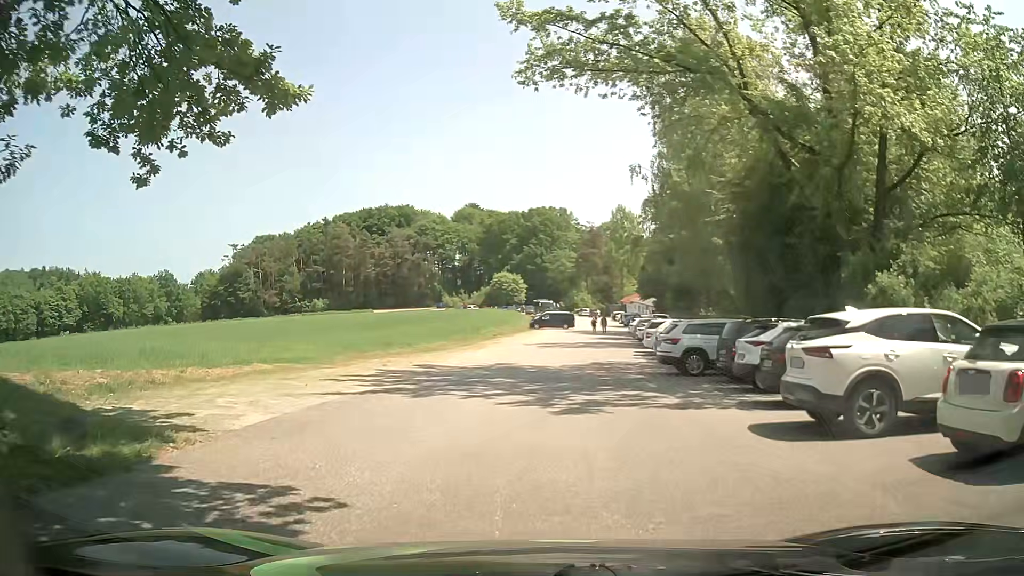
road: service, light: Day
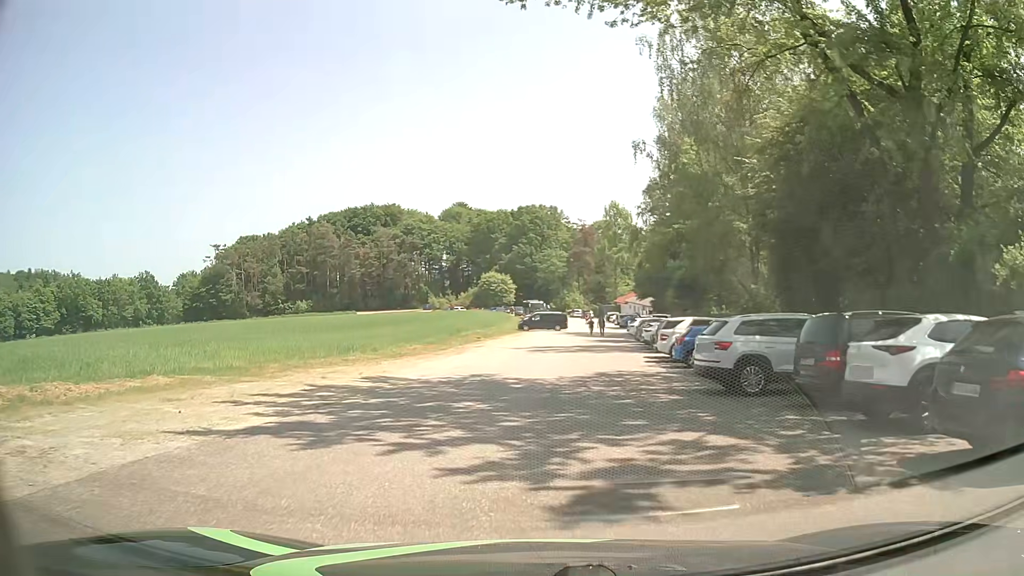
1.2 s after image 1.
(0.0, +6.4) m; +1°
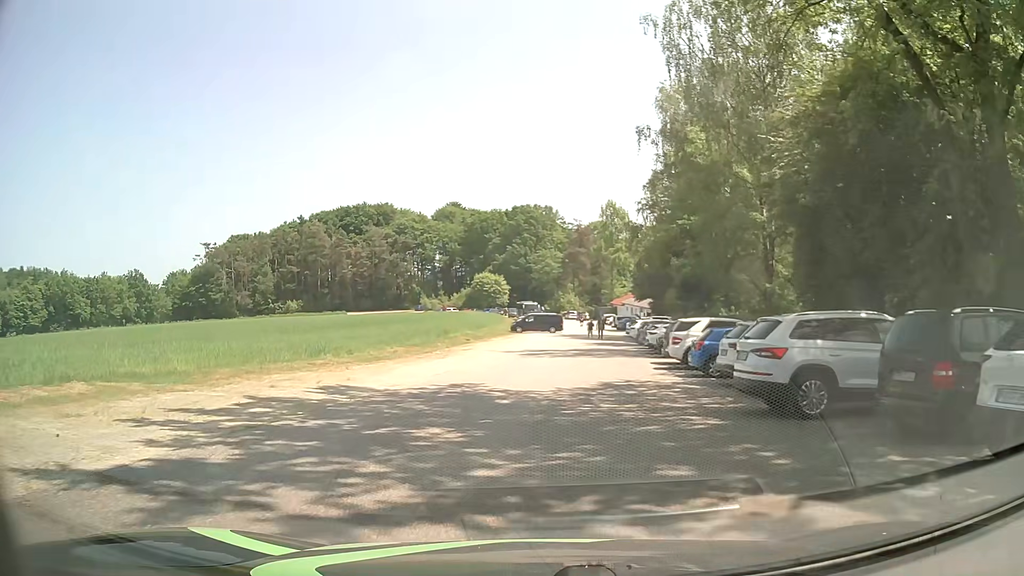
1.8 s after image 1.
(0.0, +3.5) m; 0°
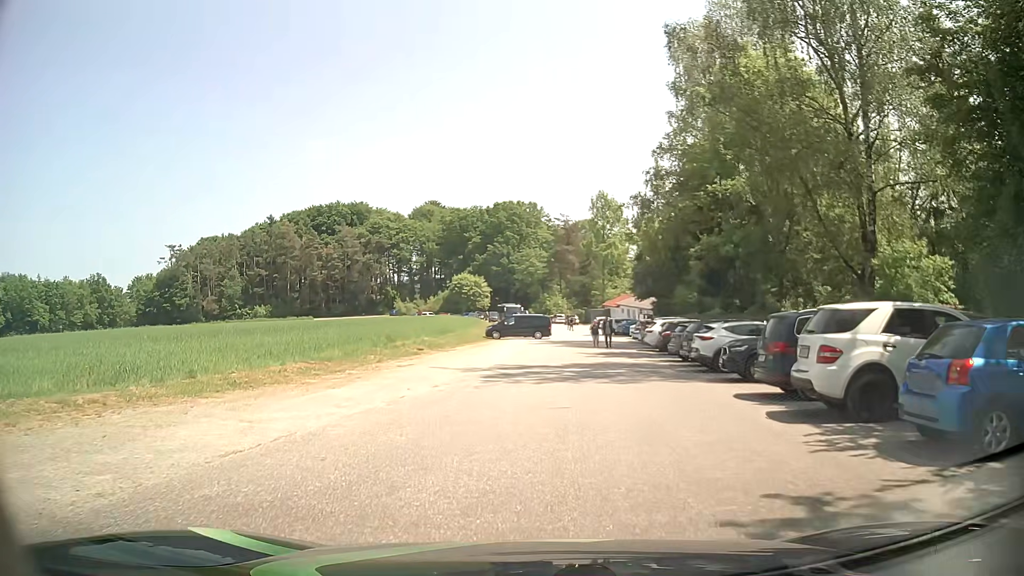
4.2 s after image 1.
(+0.3, +13.2) m; +2°
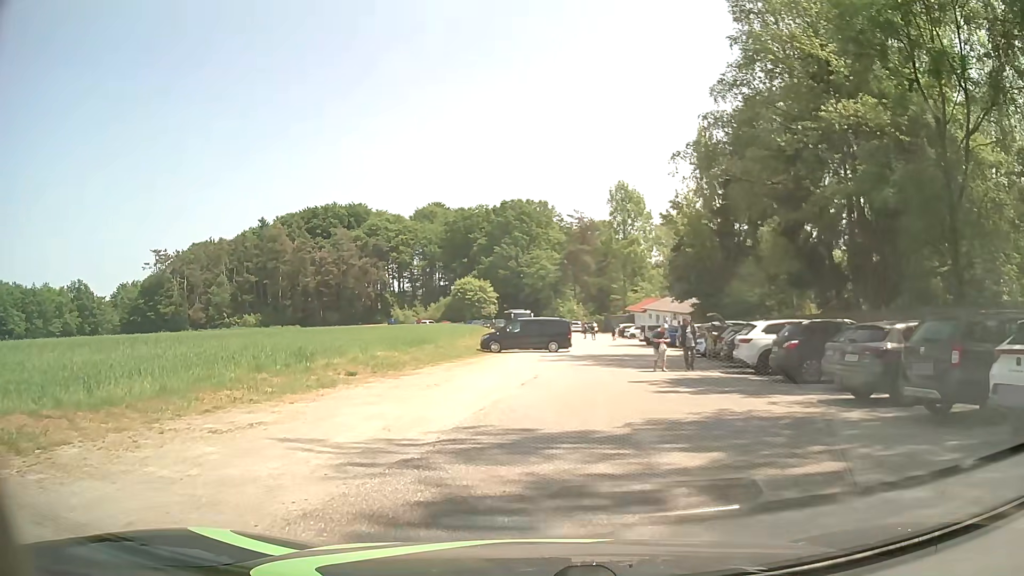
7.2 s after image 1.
(0.0, +14.3) m; +1°
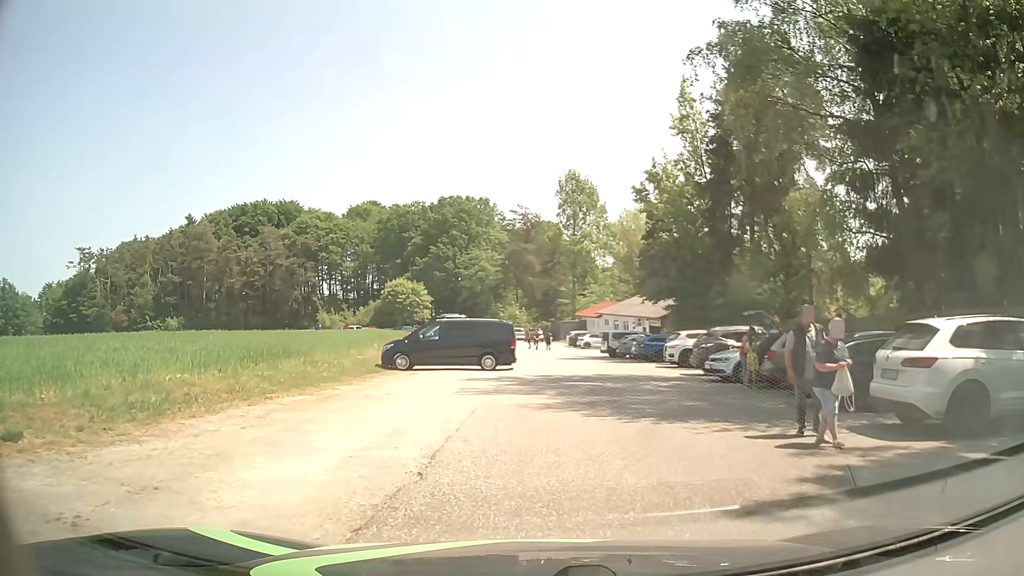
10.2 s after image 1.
(+0.1, +12.2) m; +4°
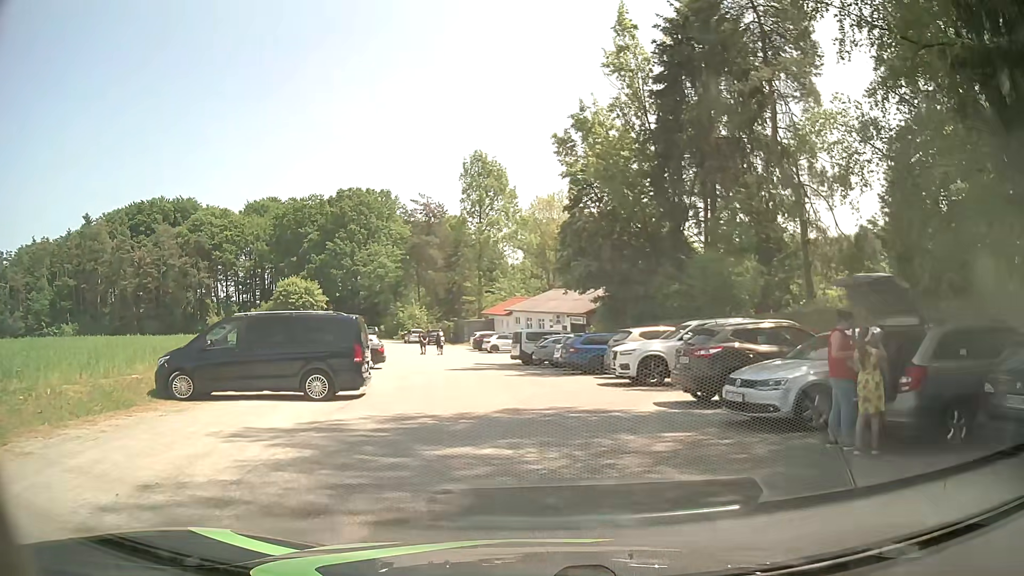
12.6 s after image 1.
(+0.6, +10.6) m; +7°
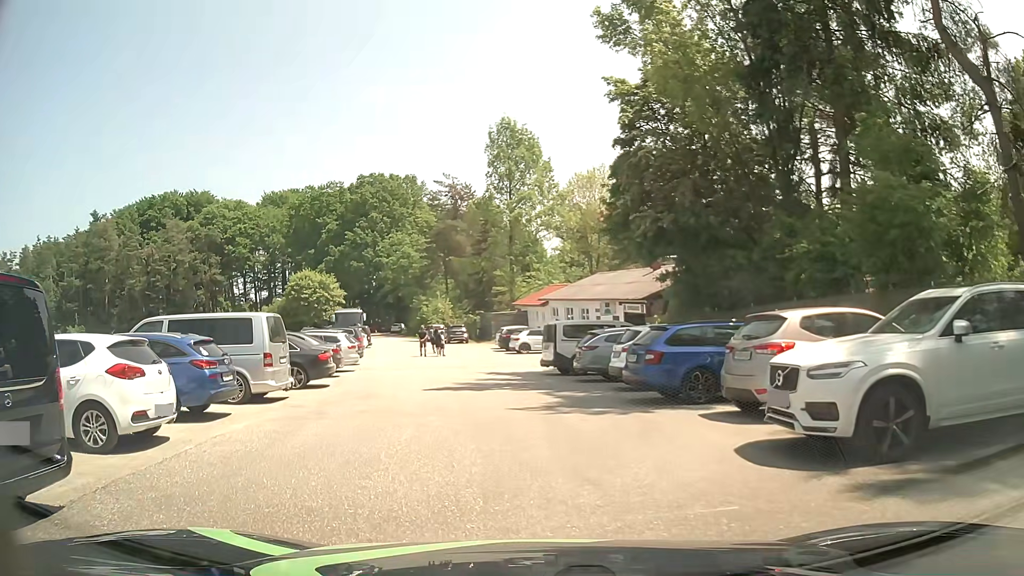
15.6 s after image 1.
(+0.2, +11.3) m; -5°
